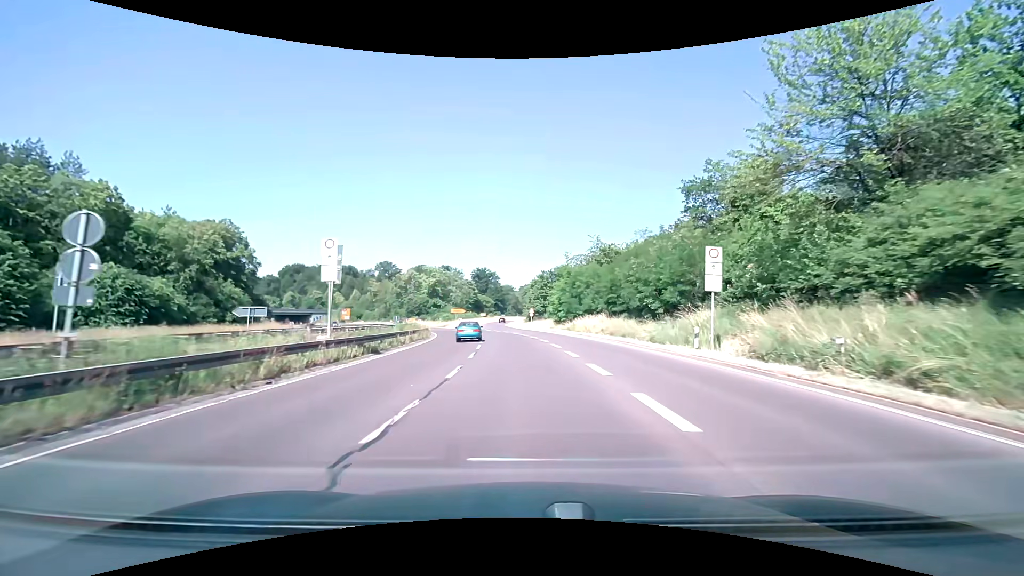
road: trunk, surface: asphalt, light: Day
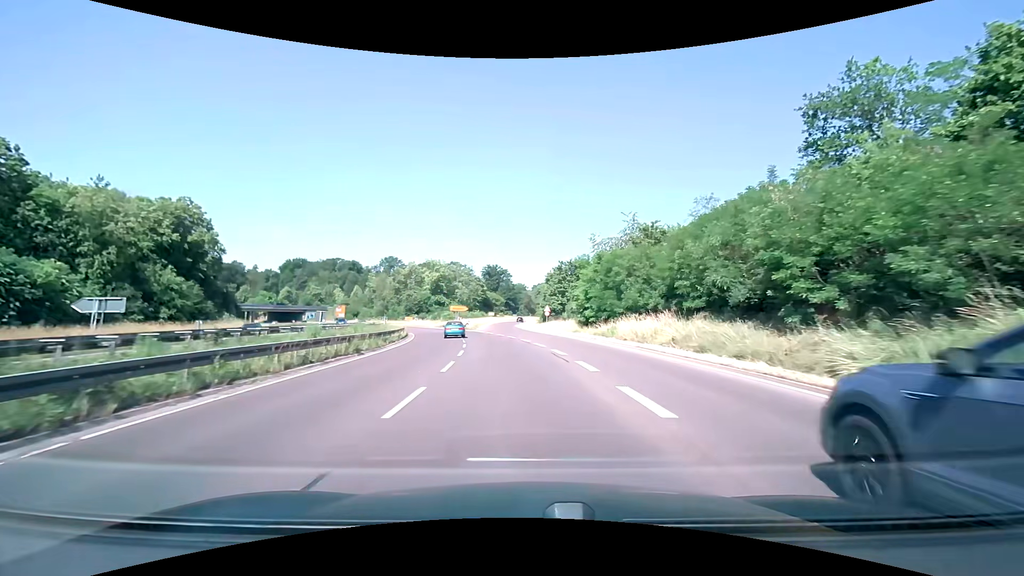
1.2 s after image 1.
(-0.3, +17.0) m; -2°
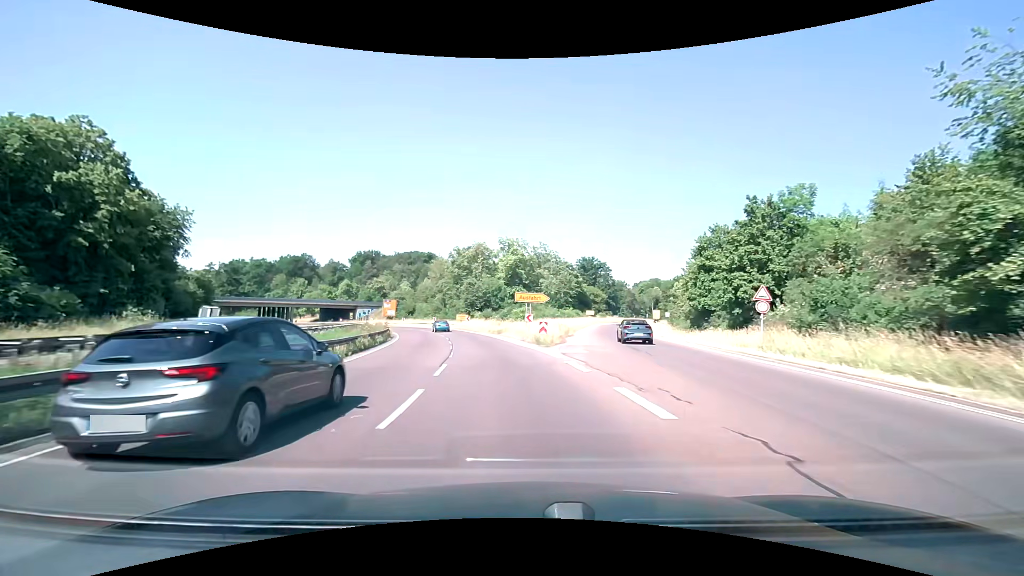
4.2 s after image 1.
(-3.6, +42.5) m; -11°
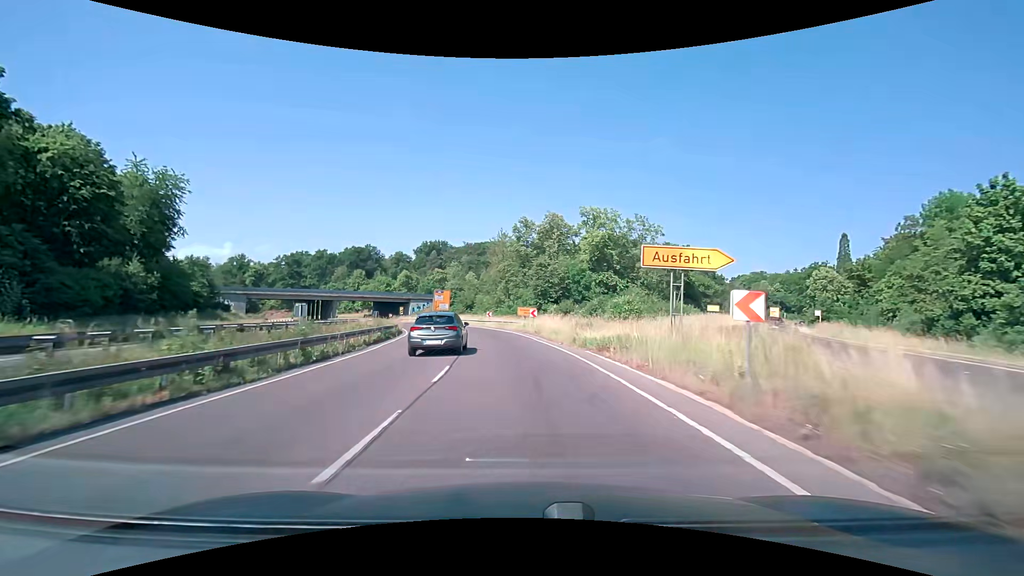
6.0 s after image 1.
(-2.0, +26.6) m; -8°
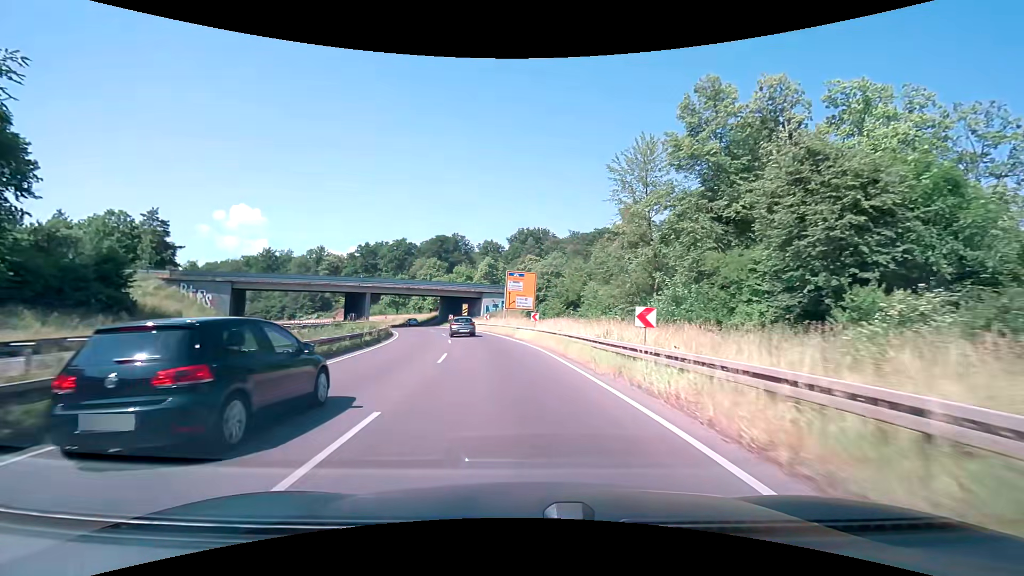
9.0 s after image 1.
(-4.5, +43.0) m; -13°
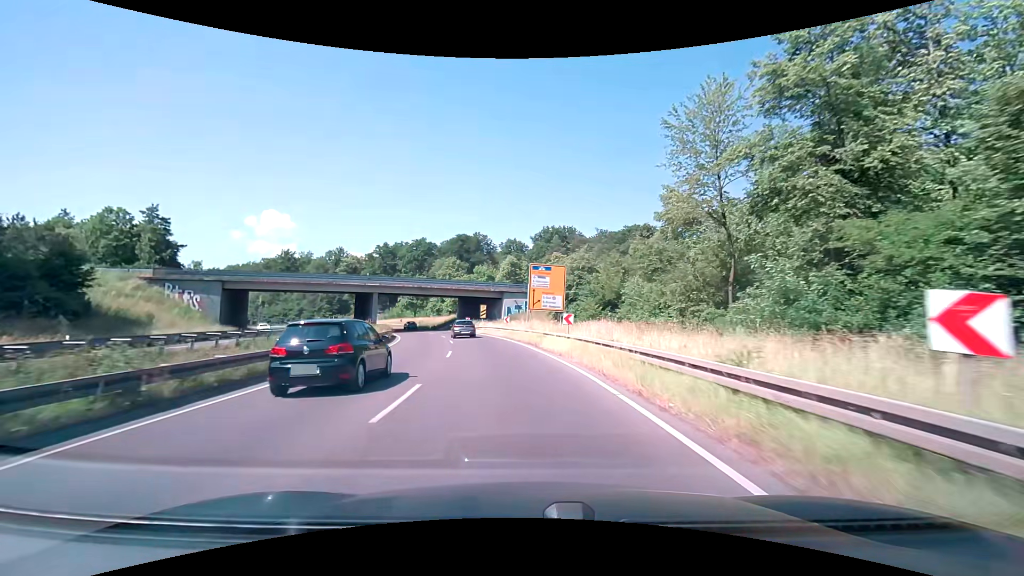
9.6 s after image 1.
(-0.2, +8.7) m; -3°
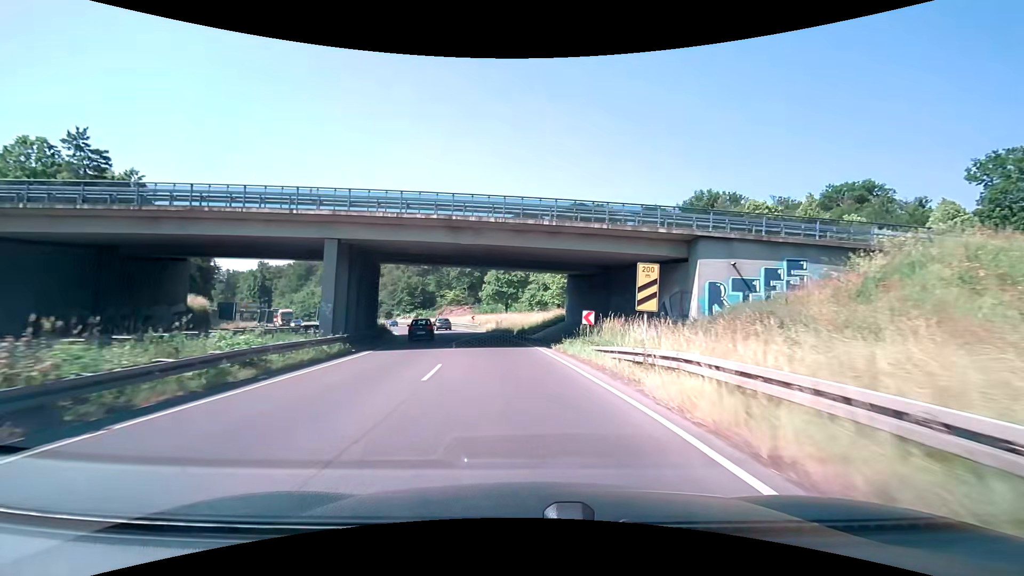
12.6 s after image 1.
(-4.9, +43.7) m; -13°
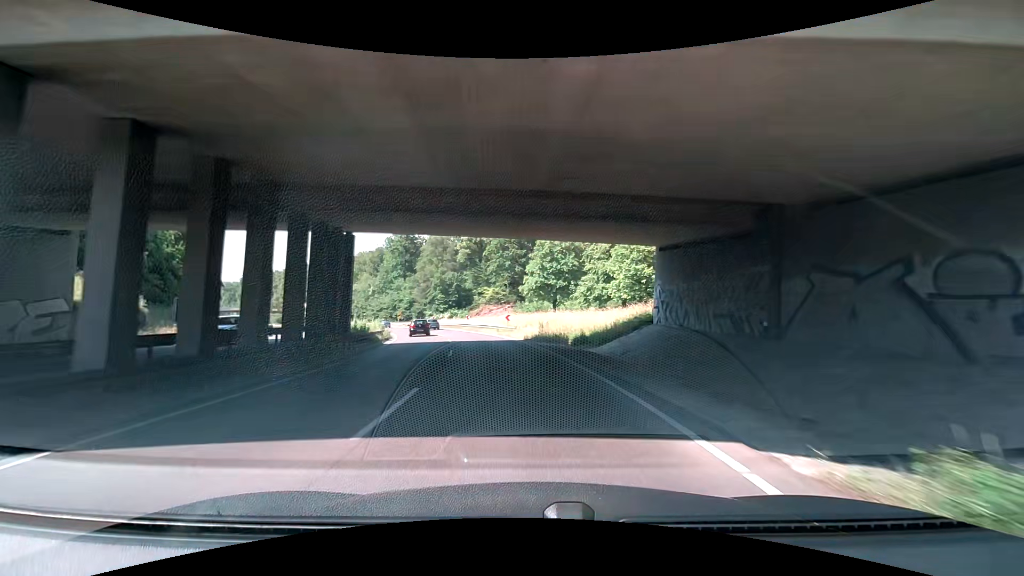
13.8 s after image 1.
(-0.8, +17.6) m; -5°
